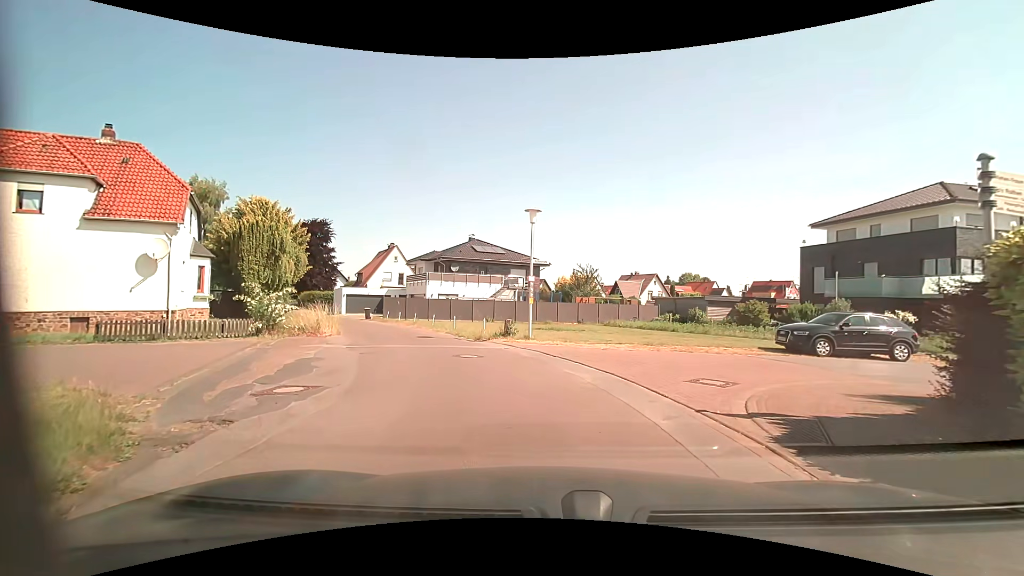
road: residential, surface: asphalt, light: Day
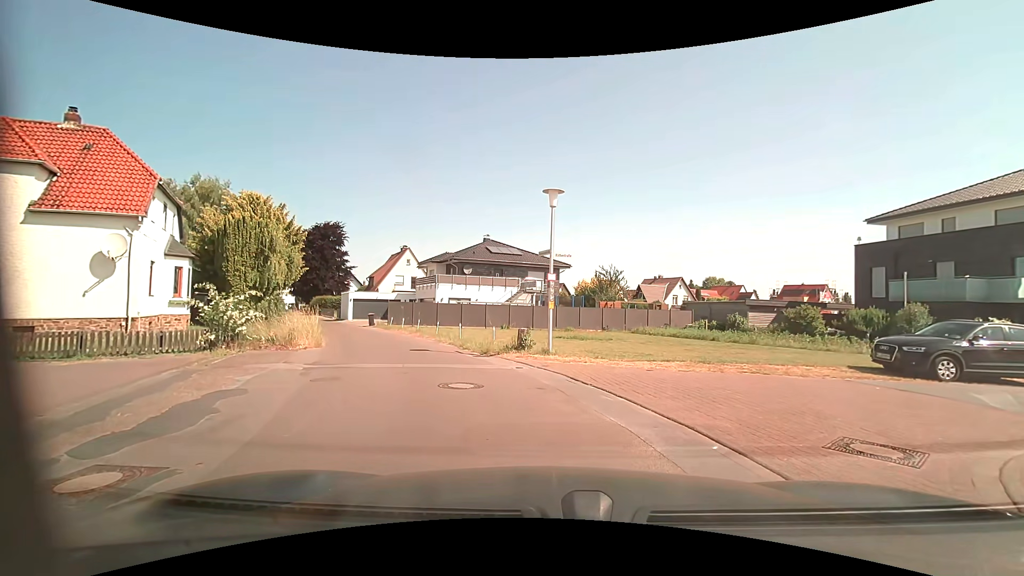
(-0.1, +3.6) m; -4°
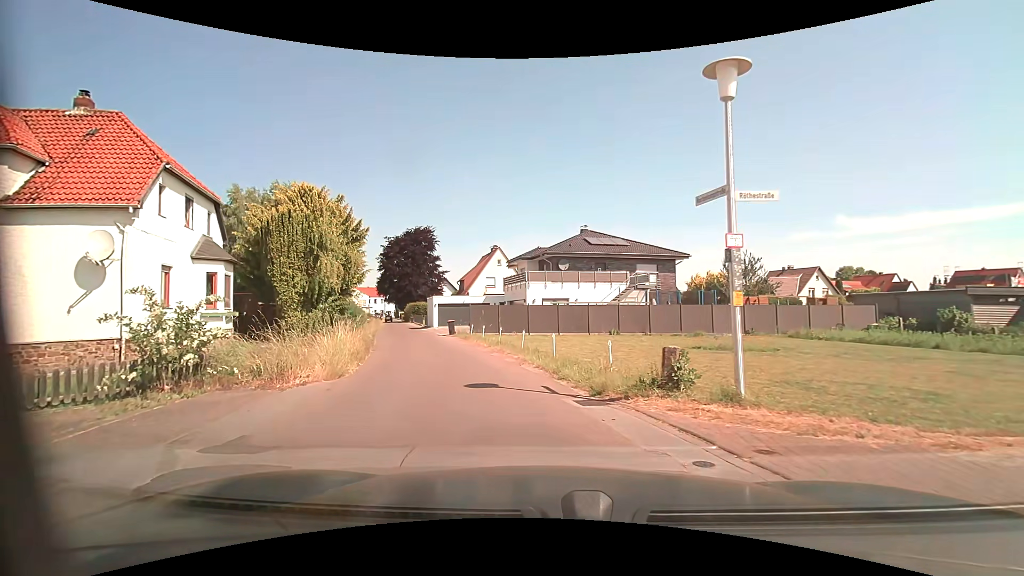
(-0.5, +7.6) m; -10°
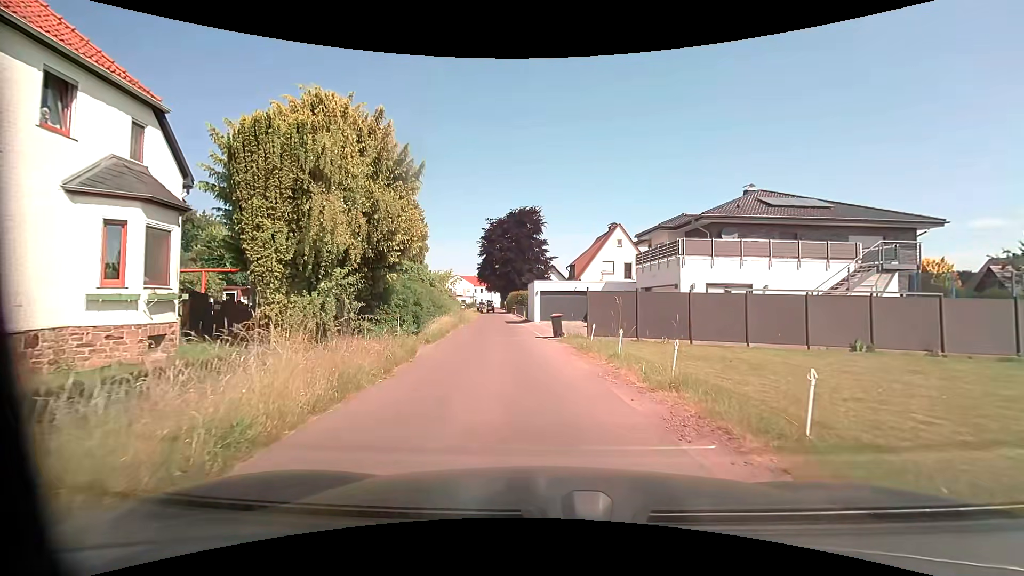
(-1.8, +12.0) m; -13°
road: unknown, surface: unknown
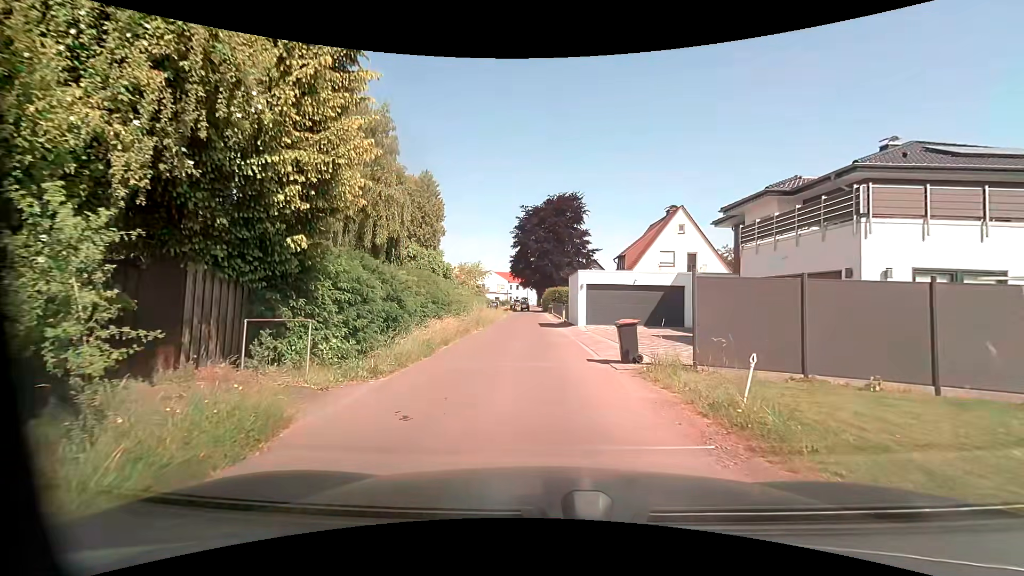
(-0.3, +9.0) m; -3°
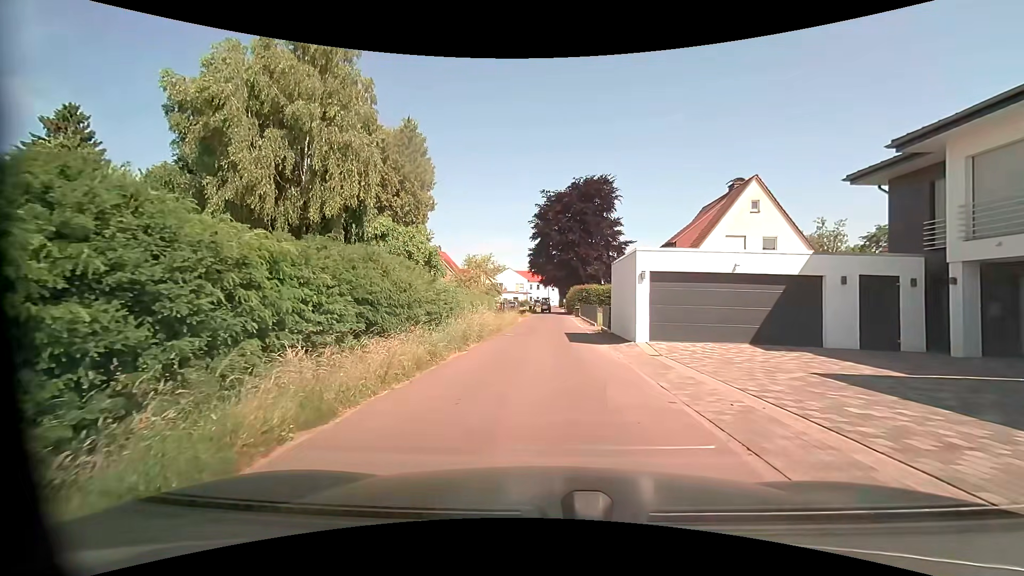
(-0.3, +10.4) m; -3°
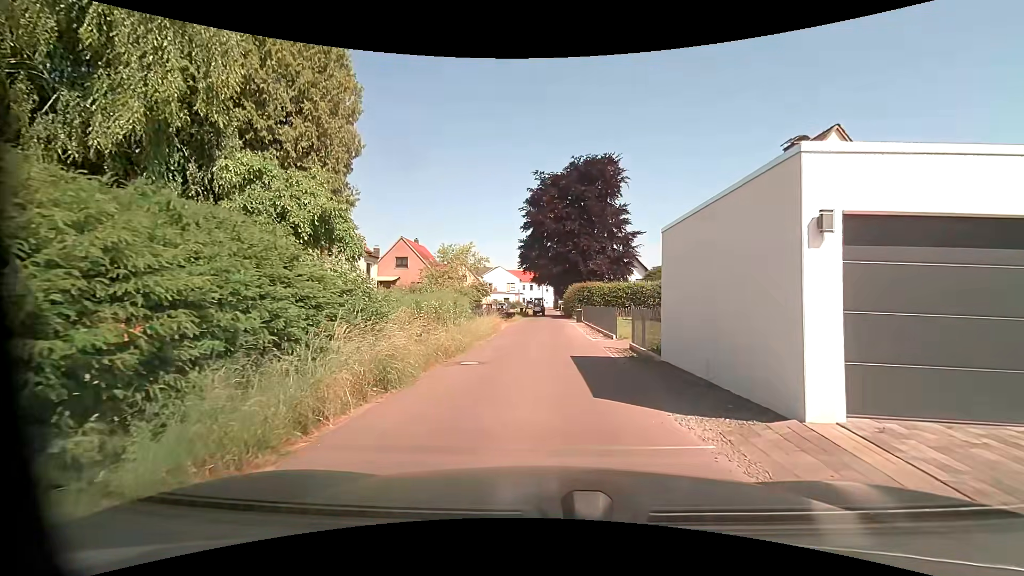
(+0.1, +10.1) m; +1°
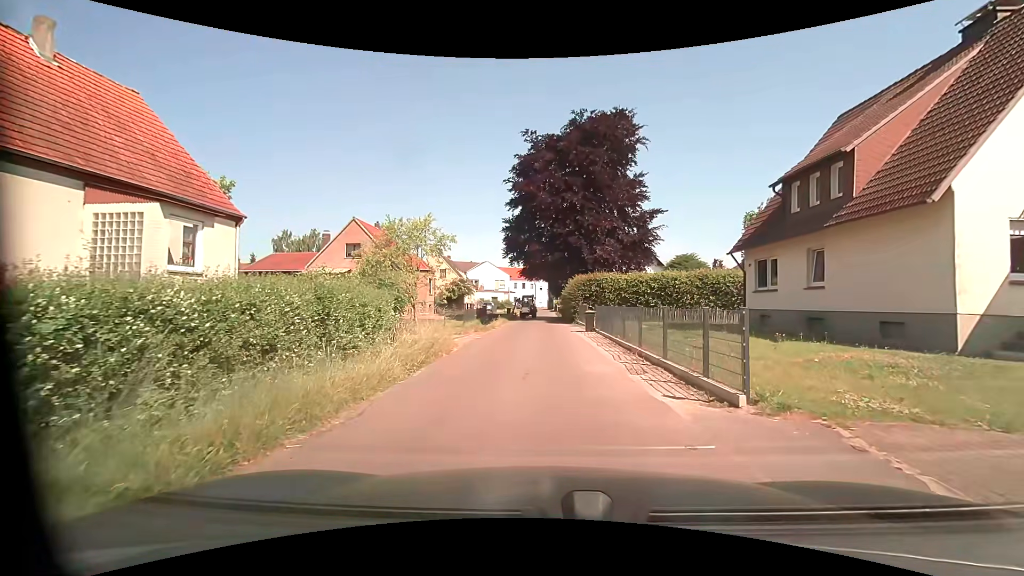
(+0.2, +12.8) m; +1°
